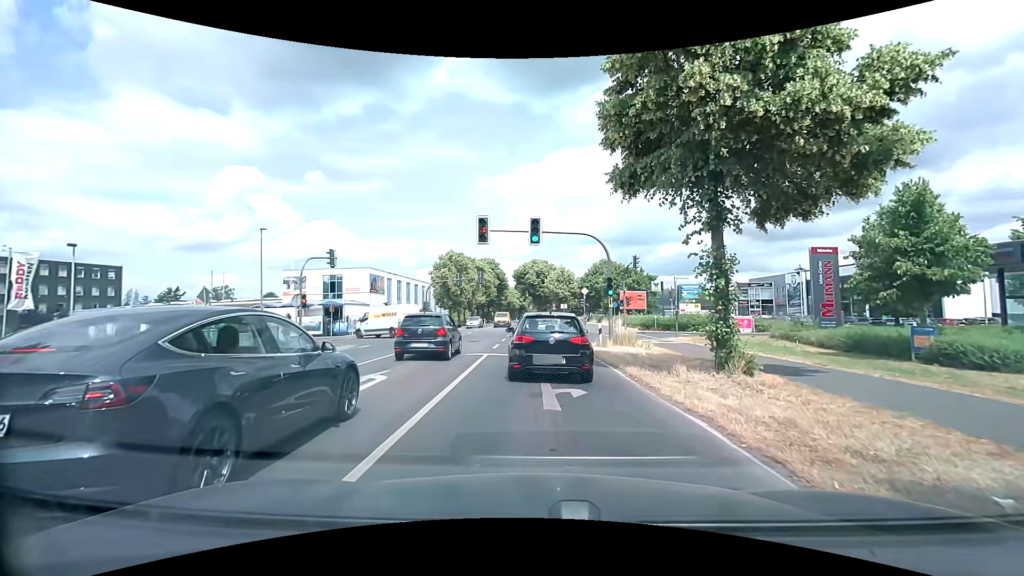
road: secondary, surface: asphalt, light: Day
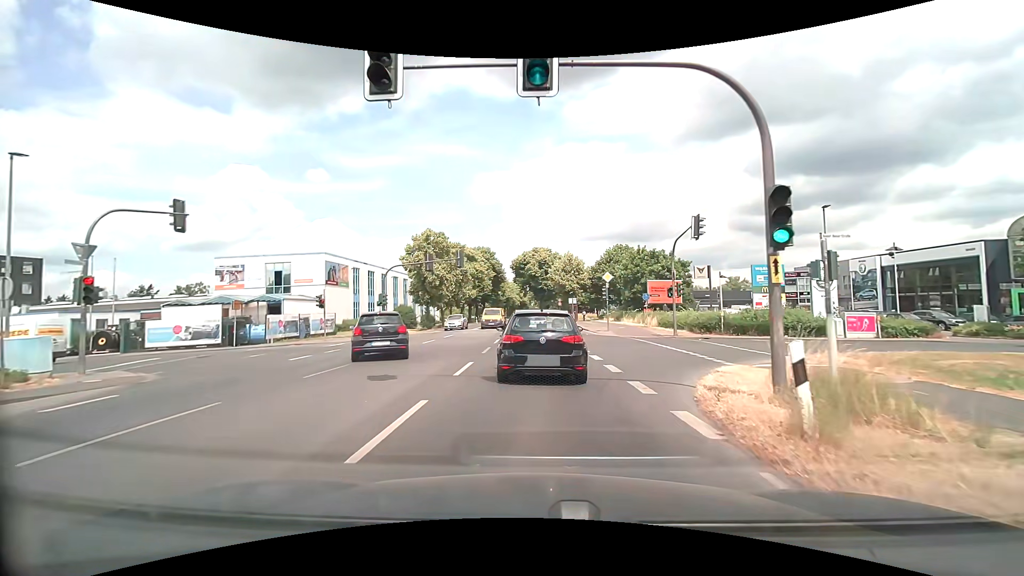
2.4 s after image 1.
(-0.2, +16.5) m; 0°
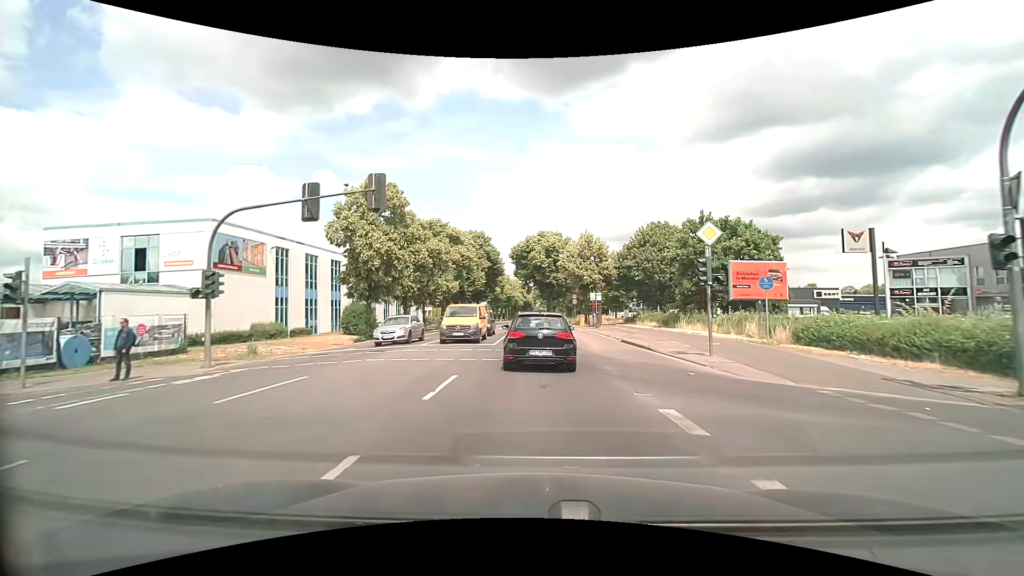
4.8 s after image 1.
(-0.3, +21.7) m; -1°
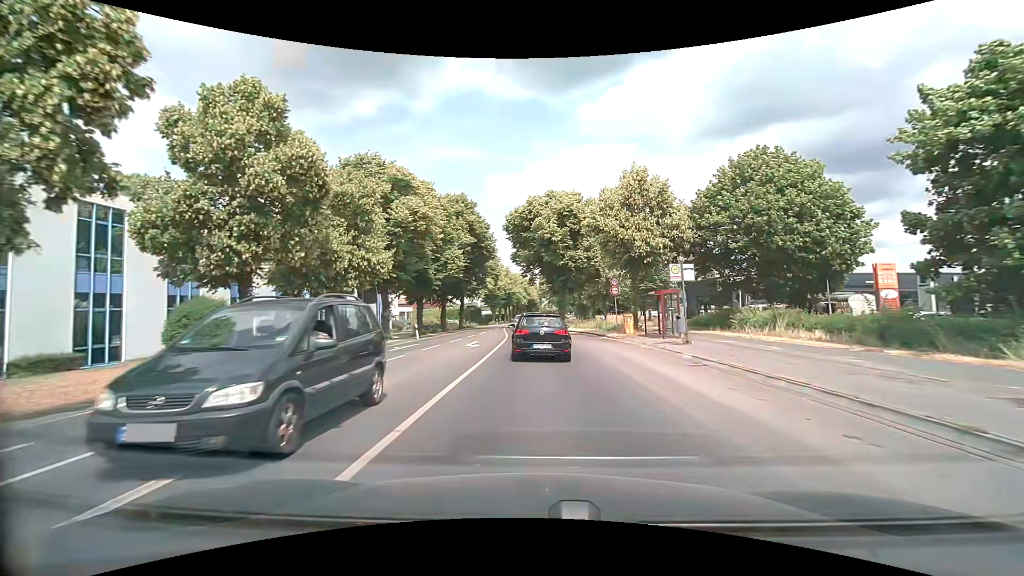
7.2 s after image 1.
(-0.2, +26.6) m; -1°
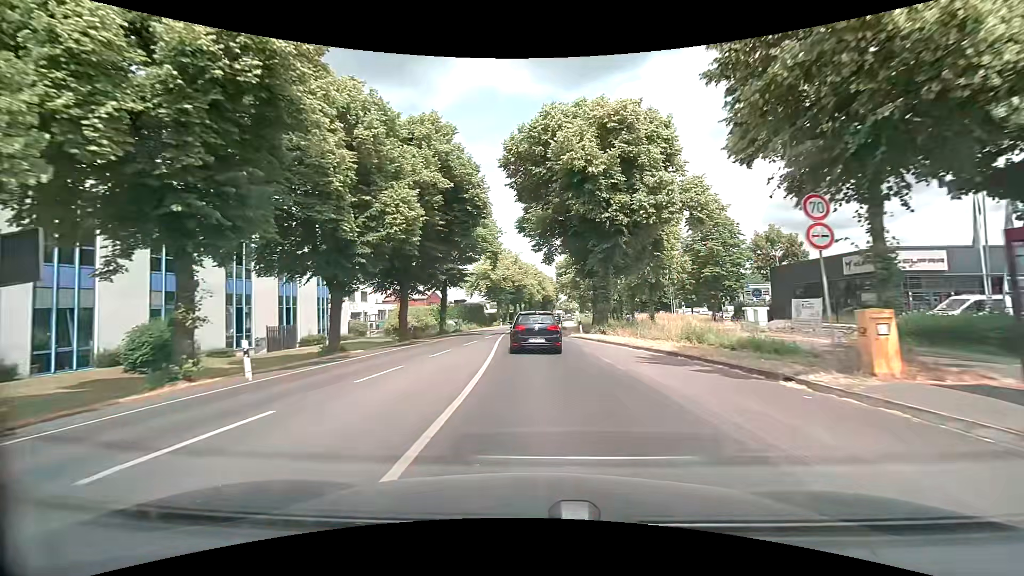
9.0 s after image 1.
(-0.2, +22.6) m; -1°
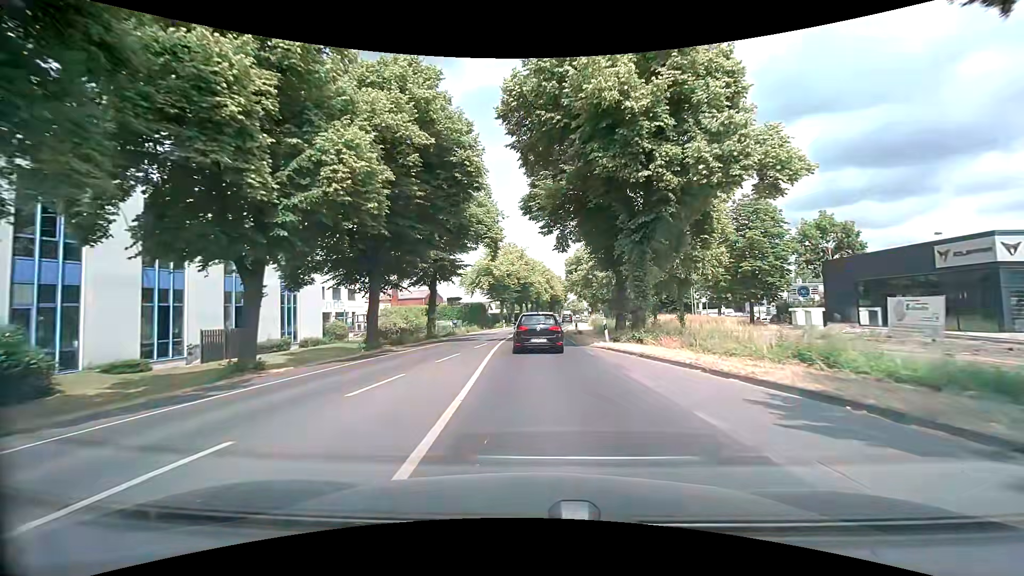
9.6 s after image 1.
(-0.1, +8.0) m; -1°
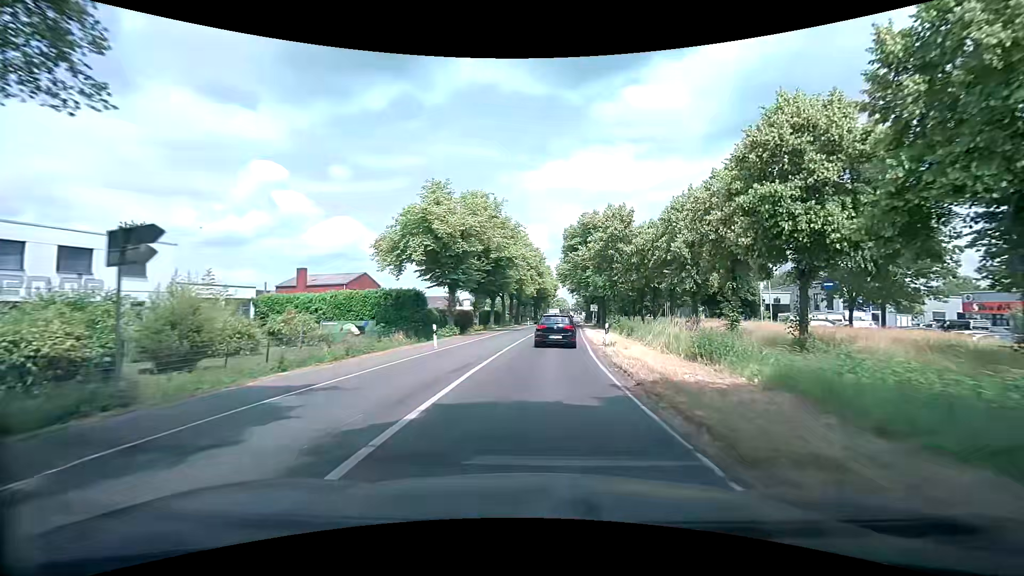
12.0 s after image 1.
(+0.1, +33.3) m; +2°
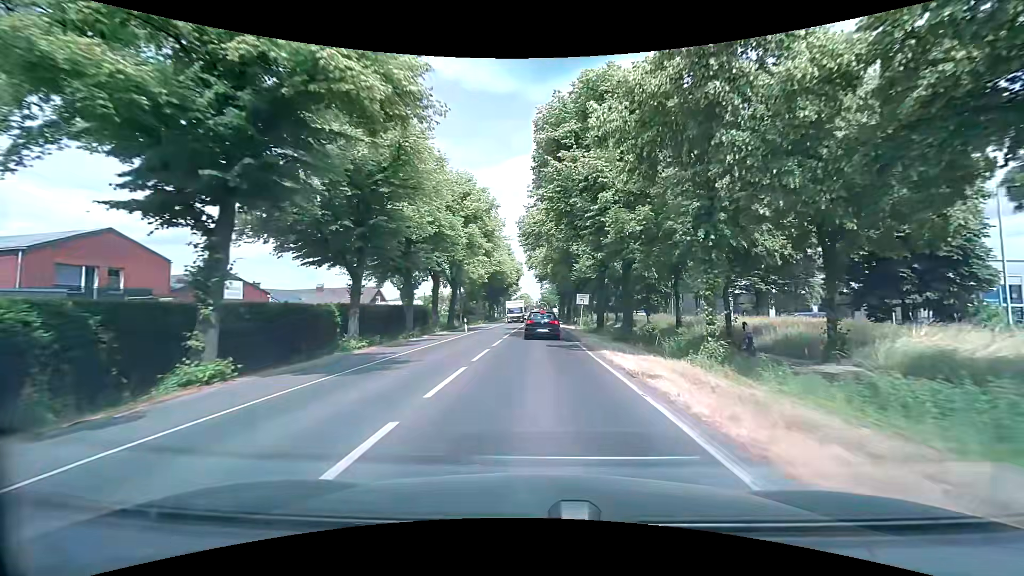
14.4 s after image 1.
(+1.2, +34.8) m; +4°
(0, +10) (0, +20) (0, +30) (0, +40) (0, +50) (0, +60) (0, +70) (0, +80) (0, +90) (0, +100) m
